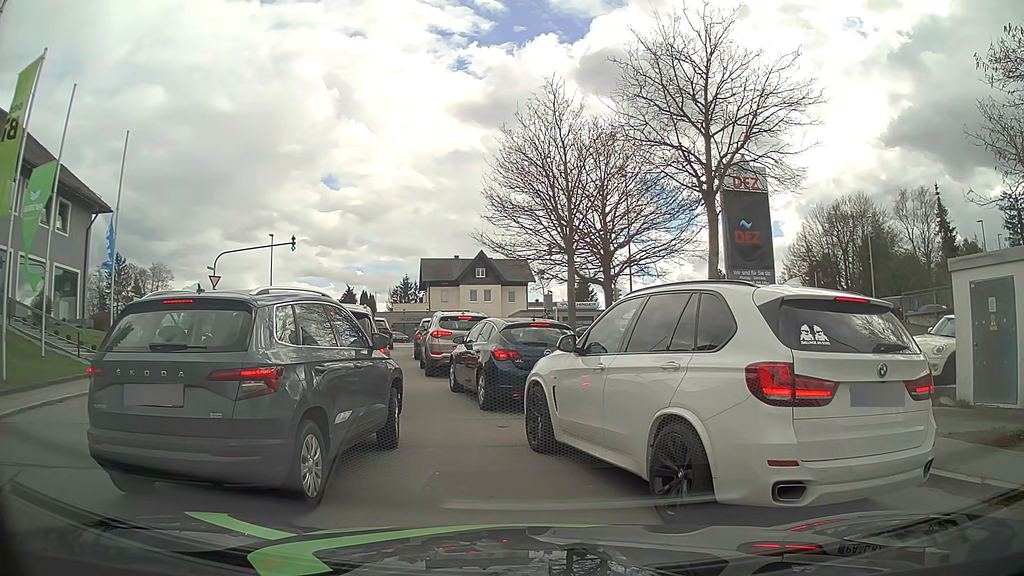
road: residential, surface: asphalt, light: Day
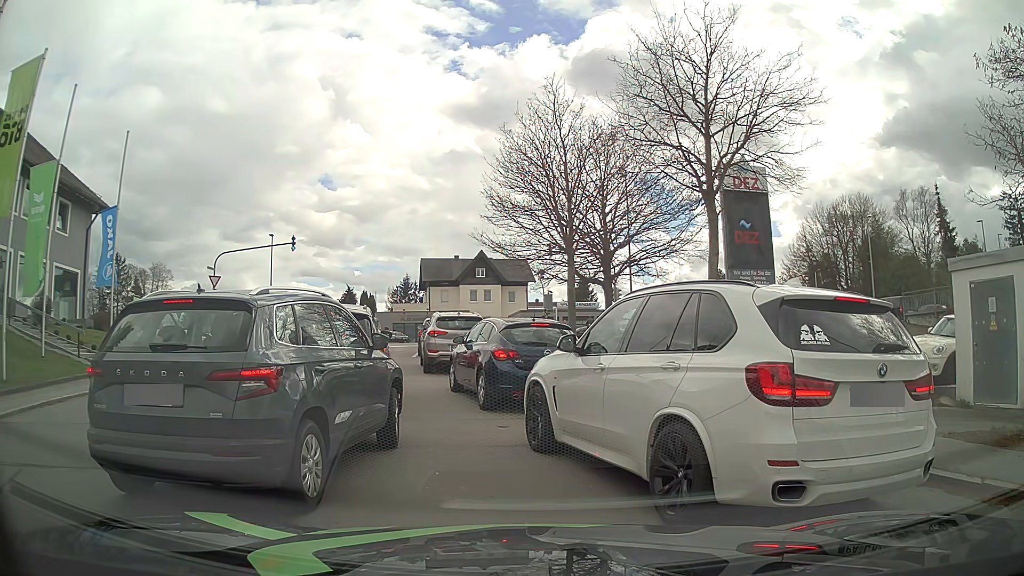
(0.0, 0.0) m; 0°
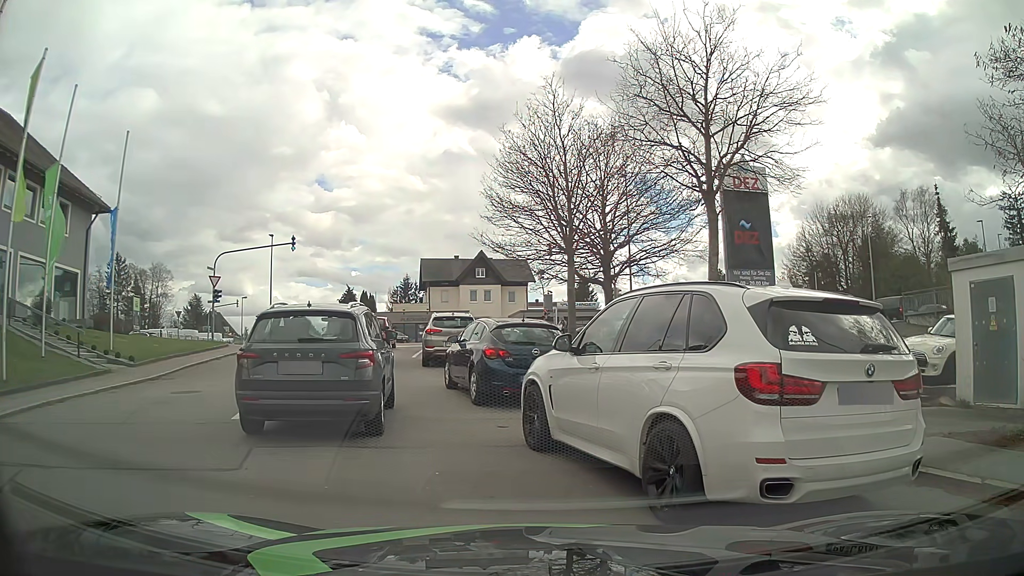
(0.0, 0.0) m; 0°
